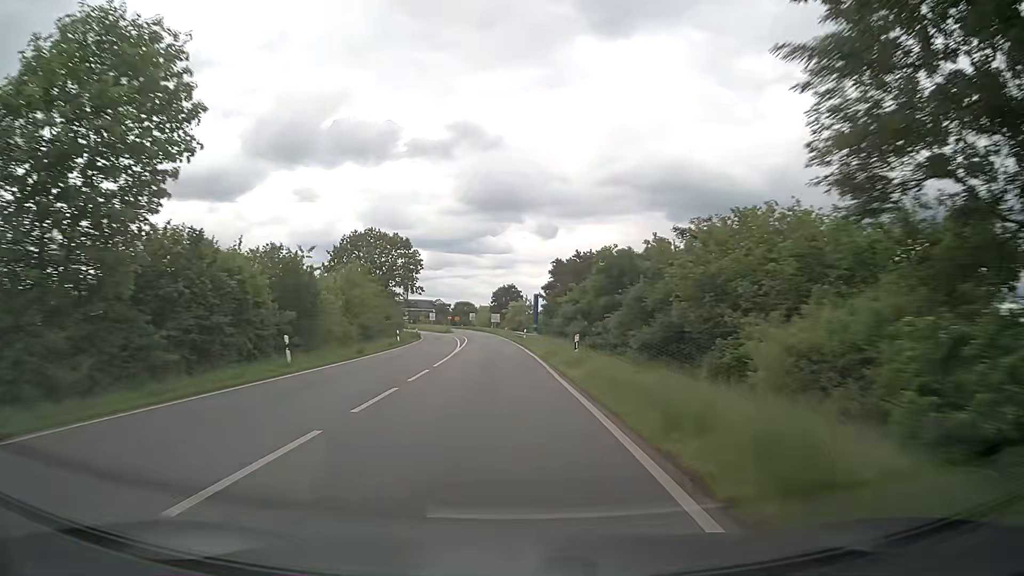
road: primary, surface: asphalt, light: Day
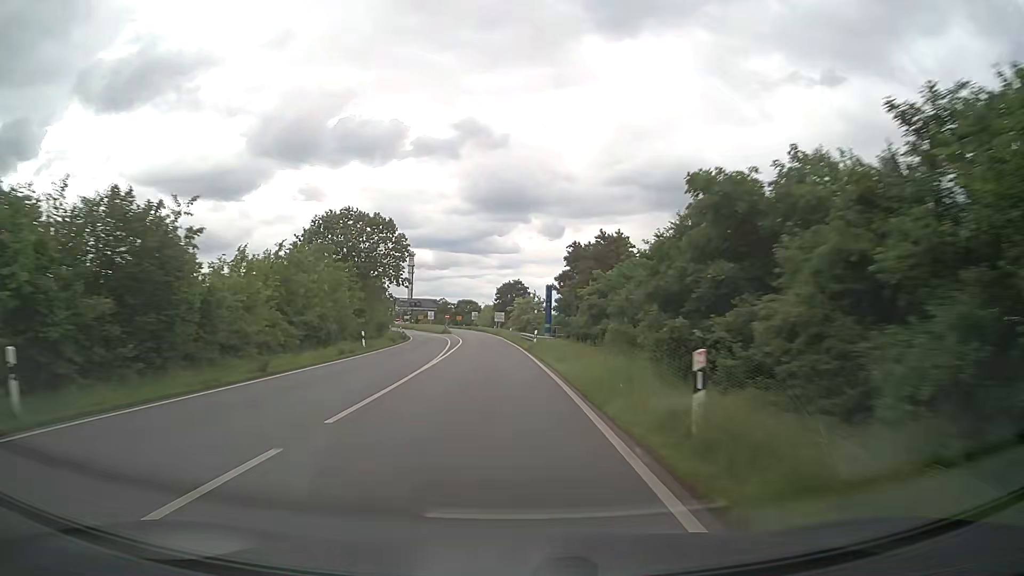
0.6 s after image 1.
(-0.1, +13.6) m; 0°
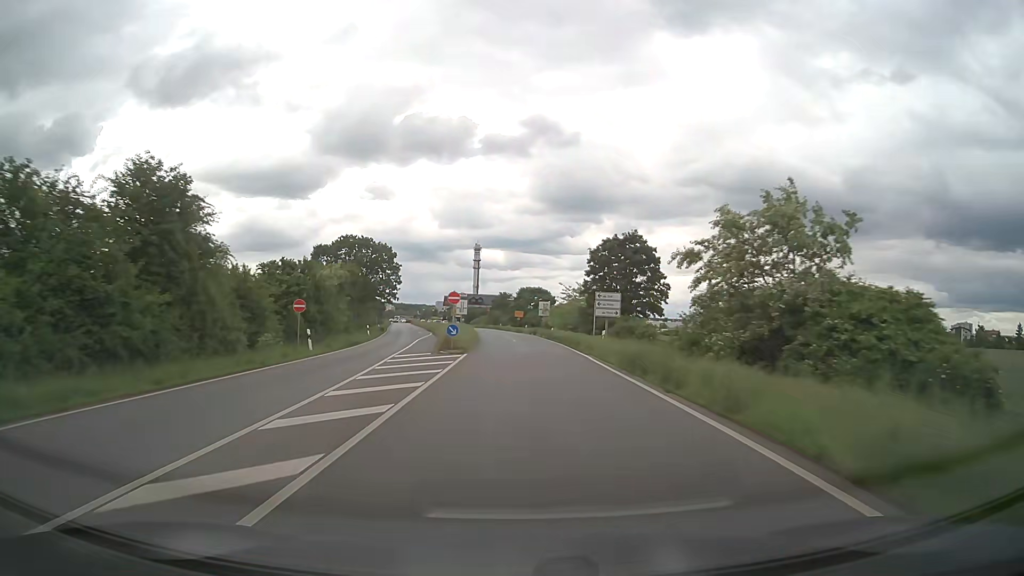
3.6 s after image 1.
(-3.9, +66.5) m; -6°
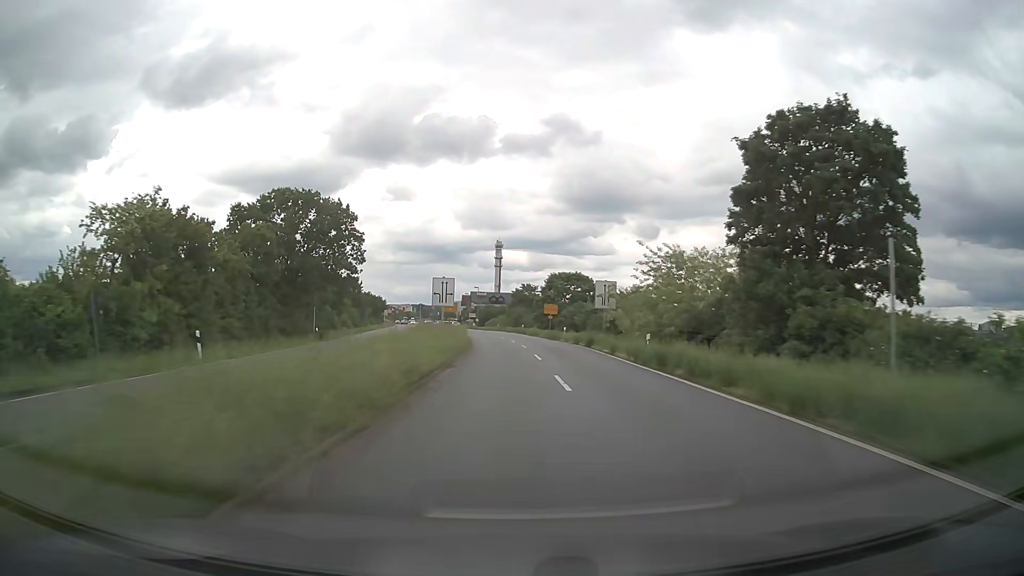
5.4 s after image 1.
(-0.5, +37.4) m; -2°
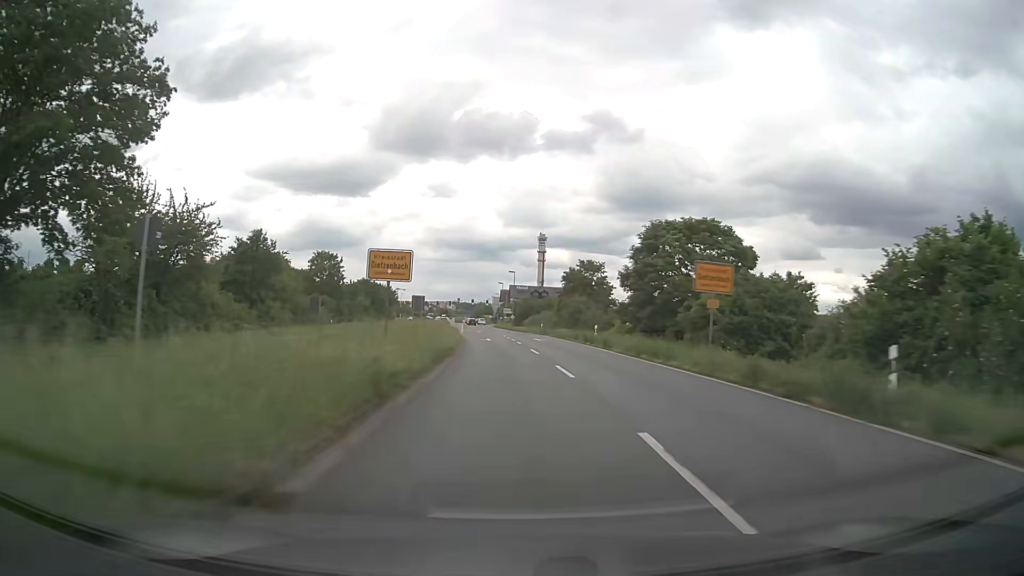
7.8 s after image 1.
(-1.5, +44.9) m; -3°
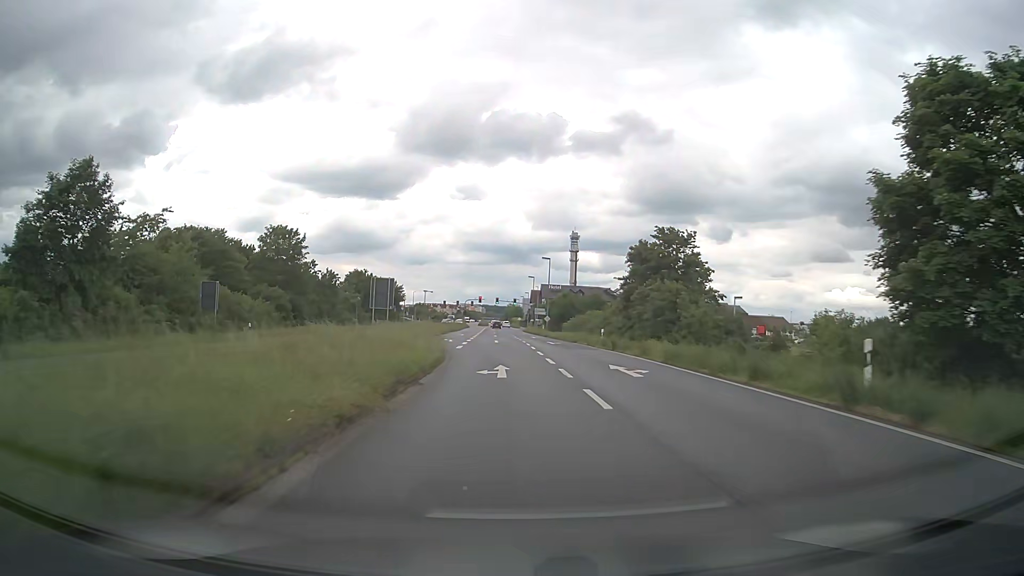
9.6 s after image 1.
(-0.8, +29.1) m; -3°
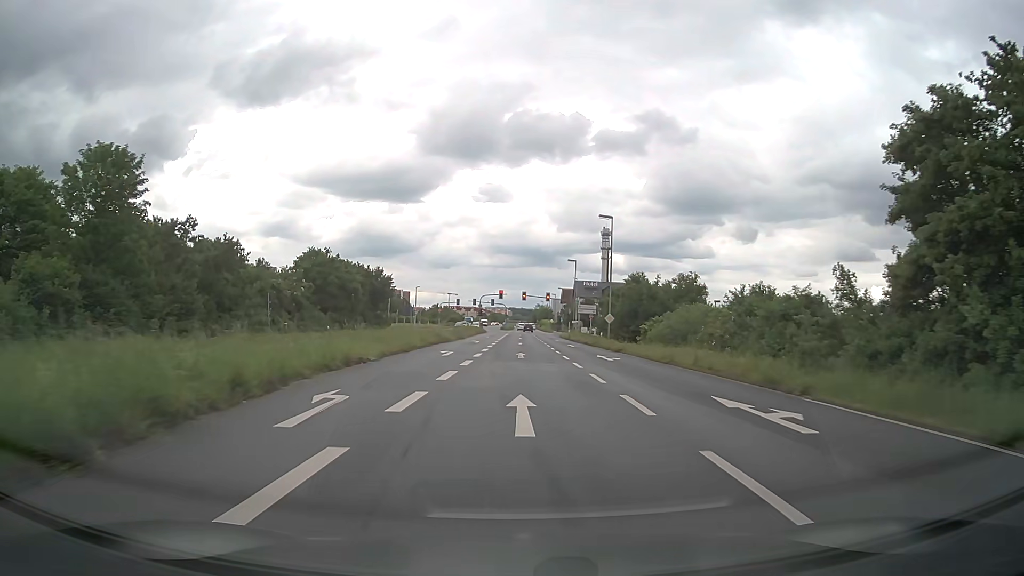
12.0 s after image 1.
(-1.0, +36.2) m; -2°
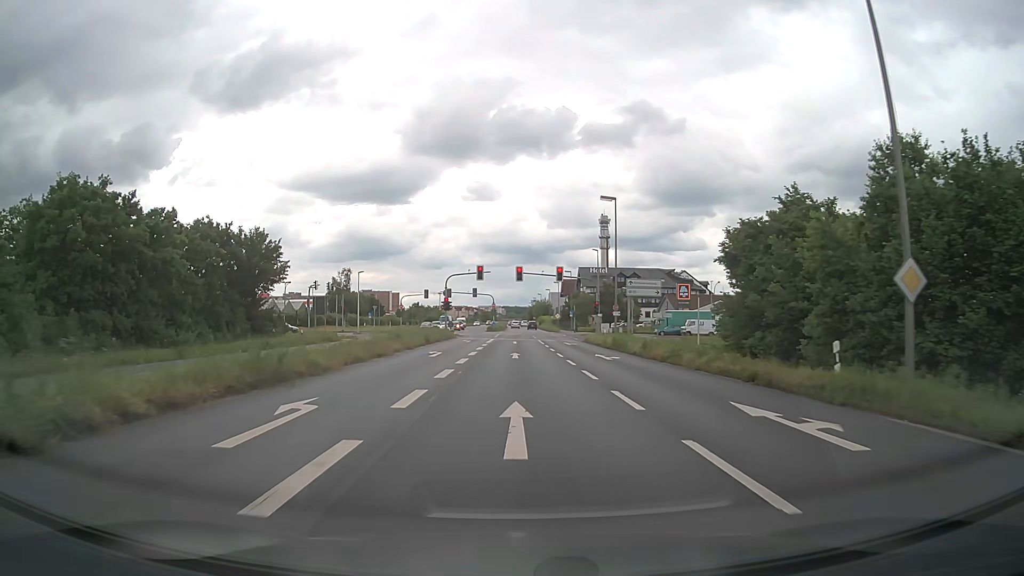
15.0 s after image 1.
(+0.2, +41.2) m; 0°
(0, +10) (0, +20) (0, +30) (0, +40) (0, +50) (0, +60) (0, +70) (0, +80) (0, +90) (0, +100) m
